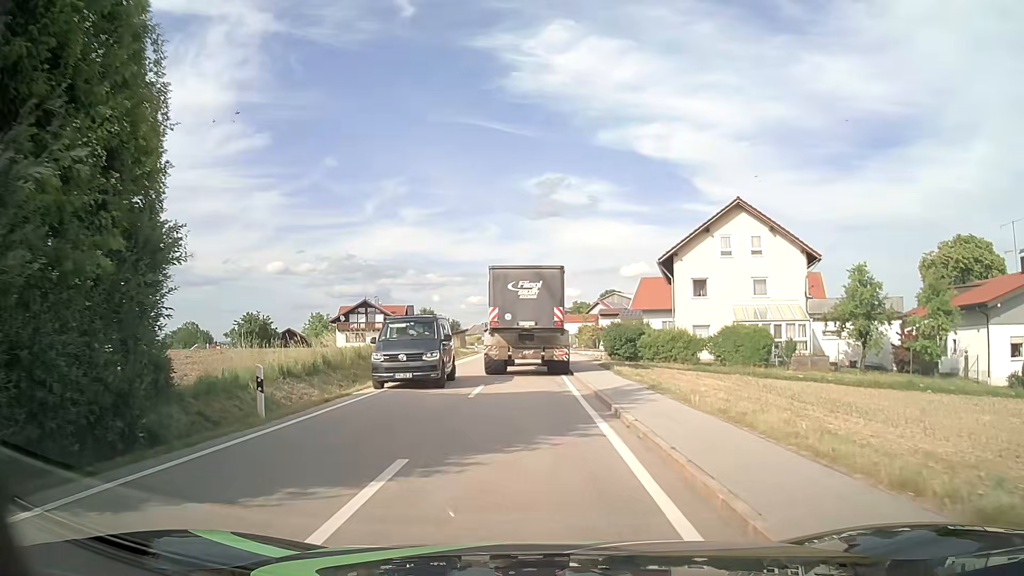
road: tertiary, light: Day
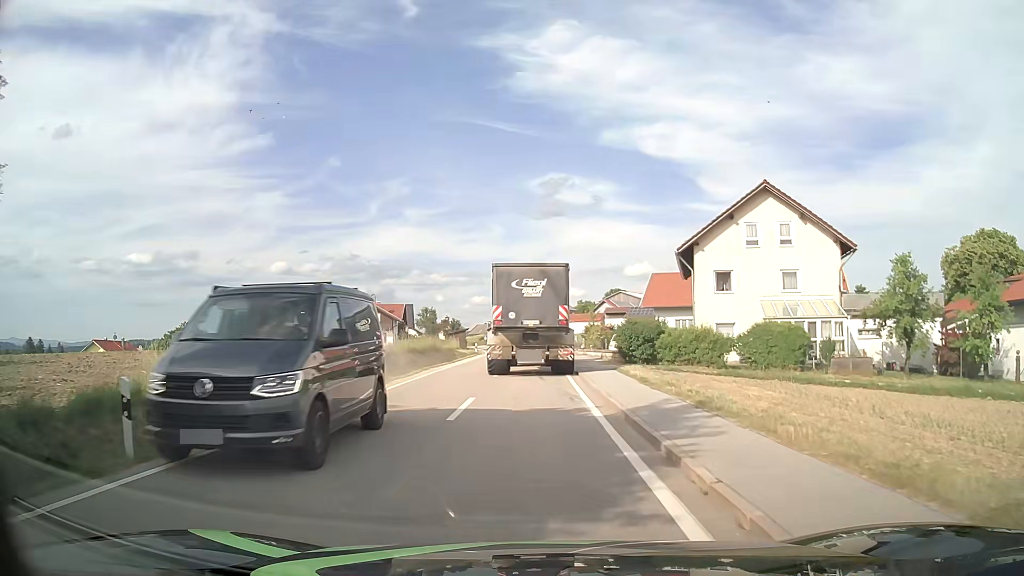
(0.0, +4.4) m; 0°
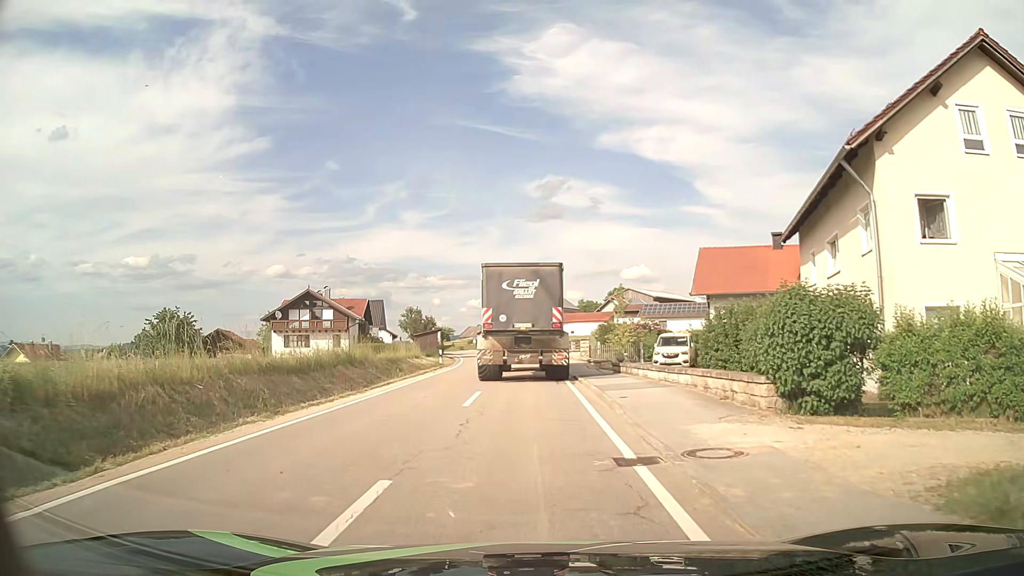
(-0.2, +20.7) m; 0°
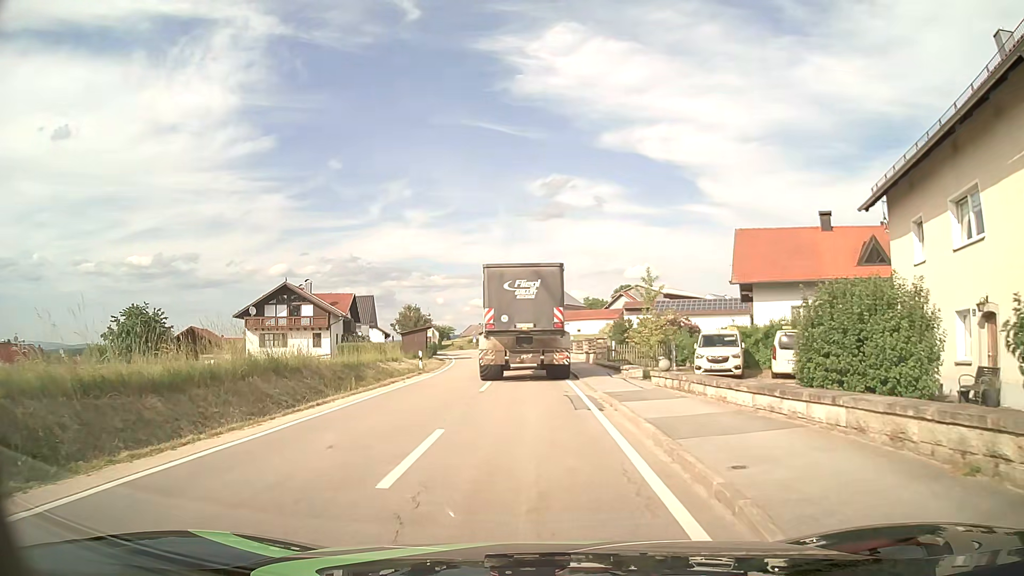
(0.0, +7.8) m; -1°
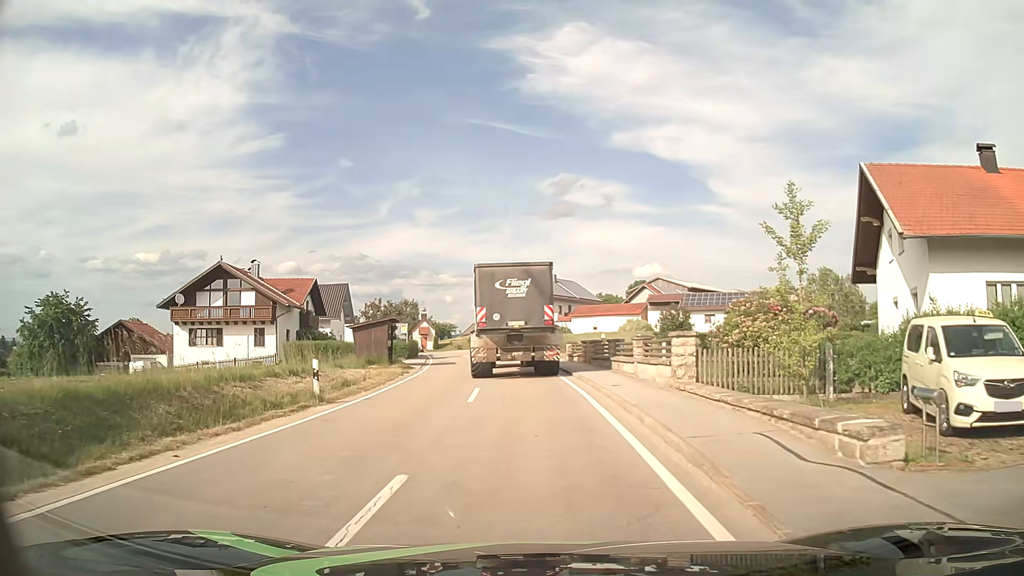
(0.0, +15.7) m; 0°
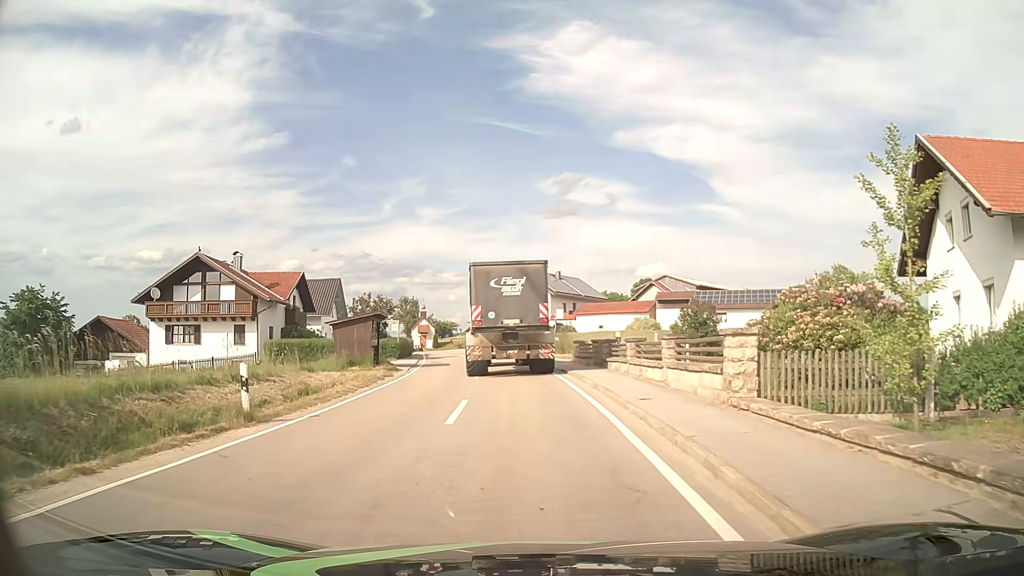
(0.0, +4.1) m; -1°
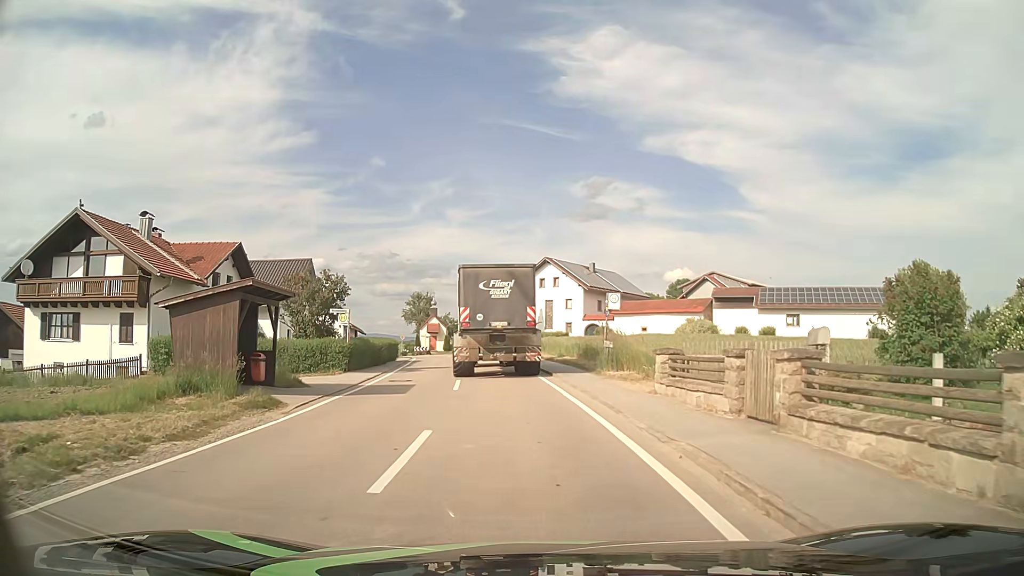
(-0.3, +16.5) m; -2°
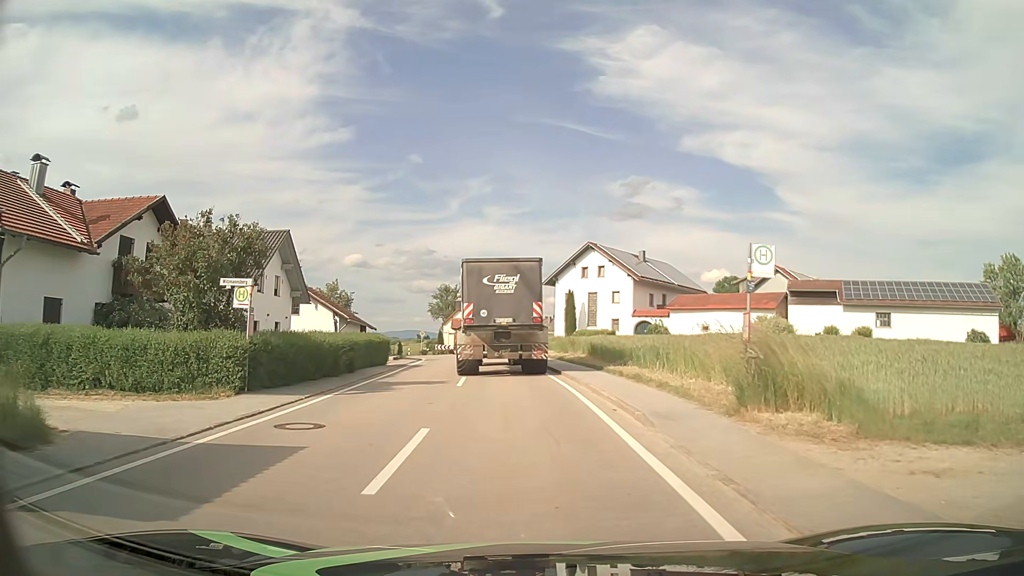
(-0.4, +12.3) m; -3°
(0, +10) (-1, +20) (-2, +30) (-3, +40) (-4, +50) (-6, +60) (-9, +69) (-15, +77) (-22, +85) (-29, +91) m
